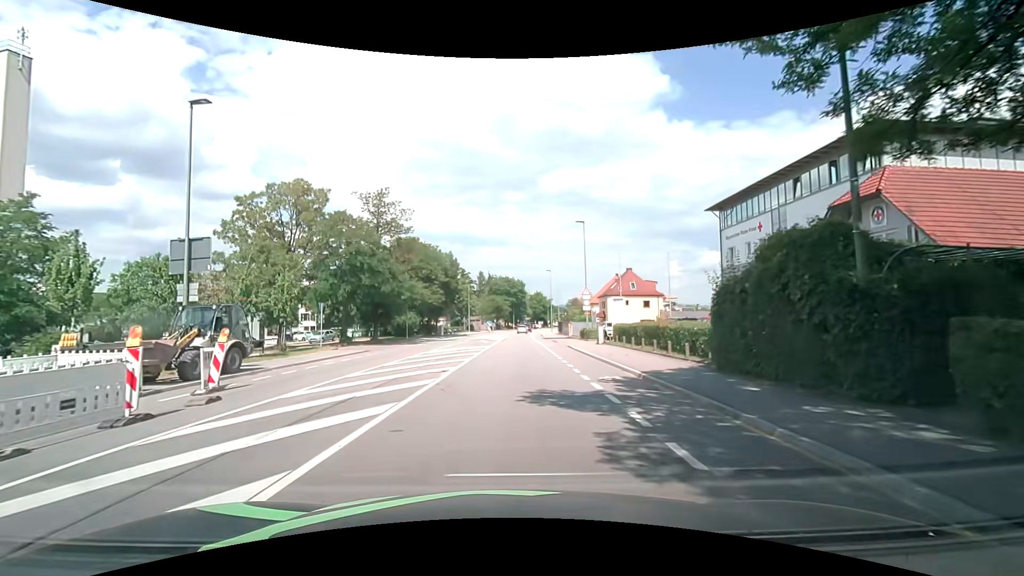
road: tertiary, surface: asphalt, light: Day
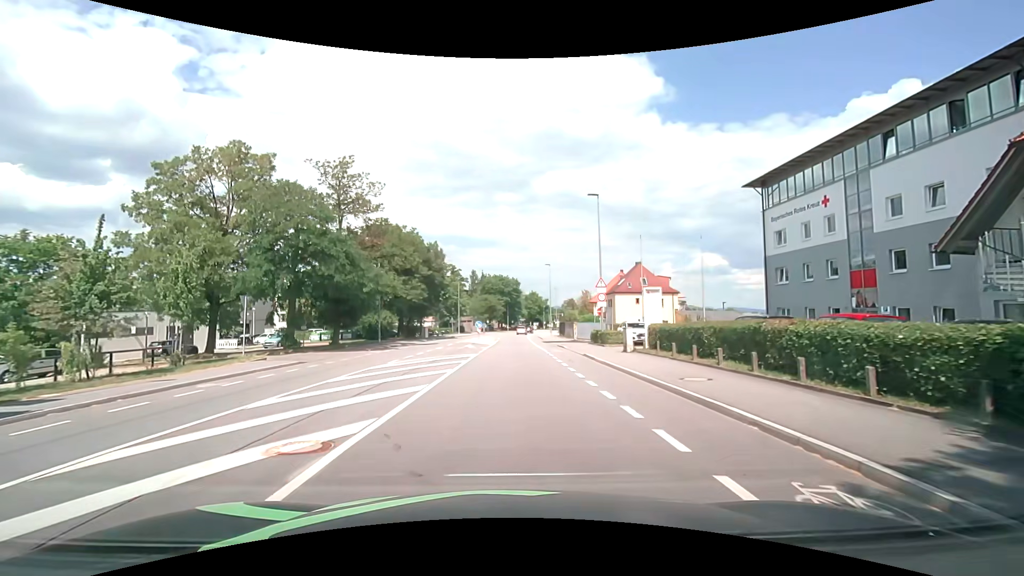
(+0.1, +9.4) m; +2°
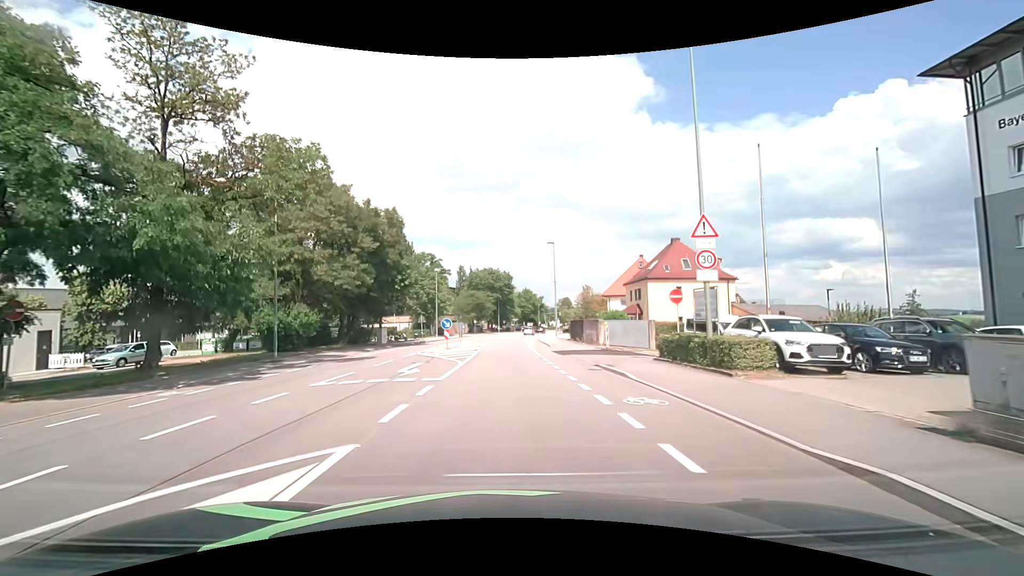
(0.0, +19.0) m; 0°
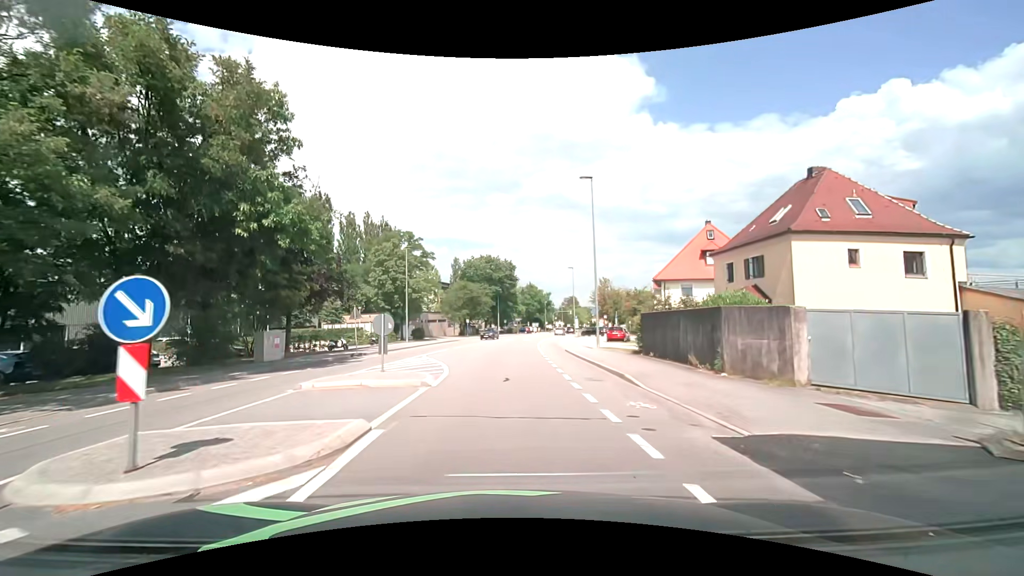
(0.0, +23.5) m; 0°
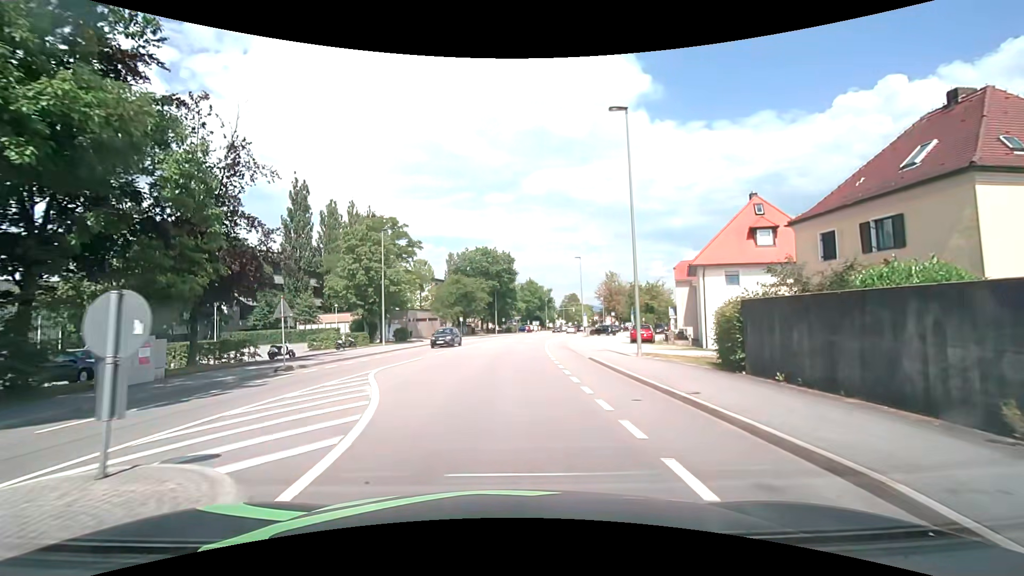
(0.0, +9.4) m; 0°
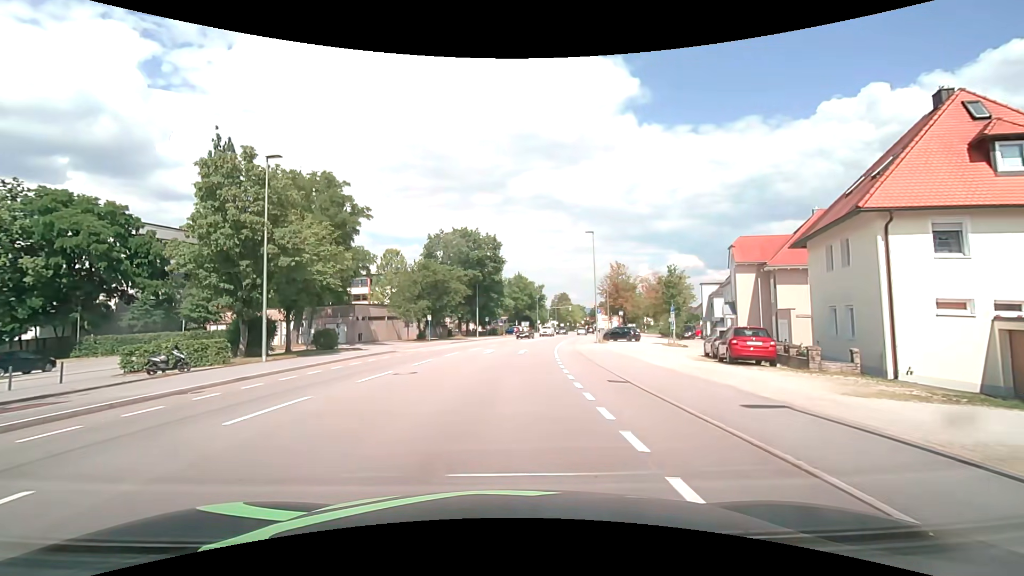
(+0.2, +18.6) m; +1°
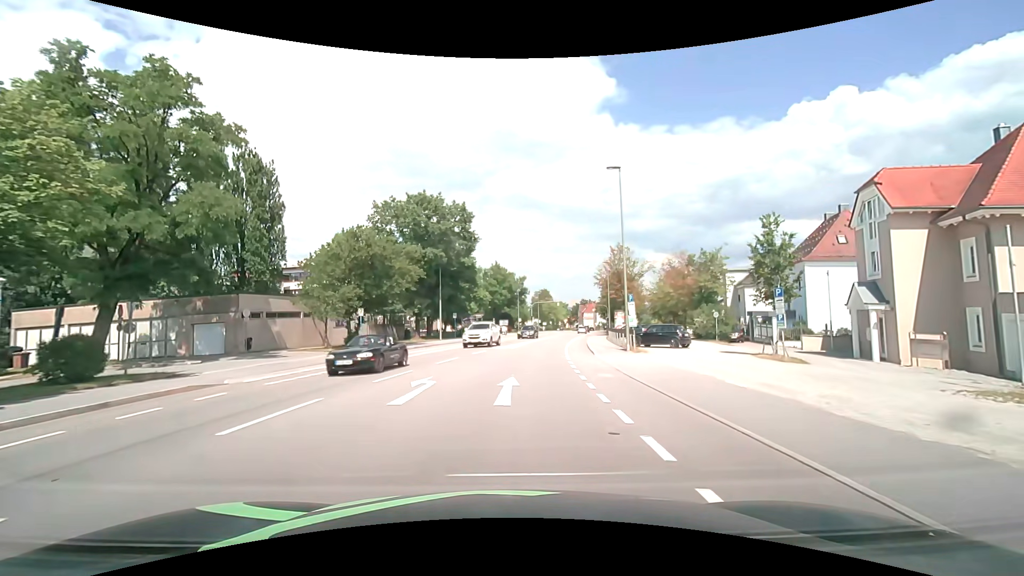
(+0.2, +18.6) m; +2°
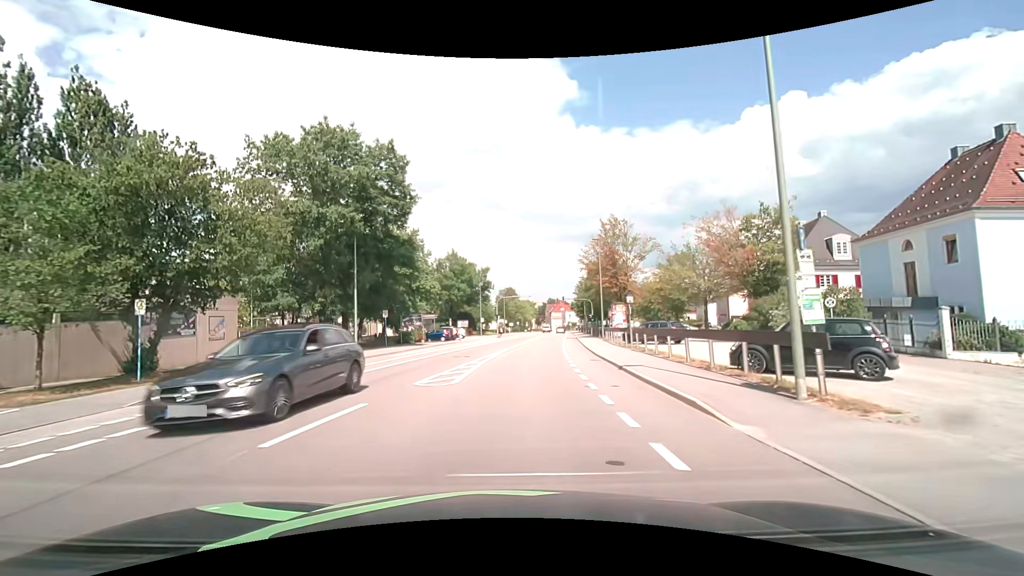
(+0.7, +18.7) m; +4°
(0, +10) (+1, +20) (+2, +30) (+3, +40) (+4, +50) (+5, +60) (+6, +70) (+7, +80) (+8, +90) (+10, +99) m
